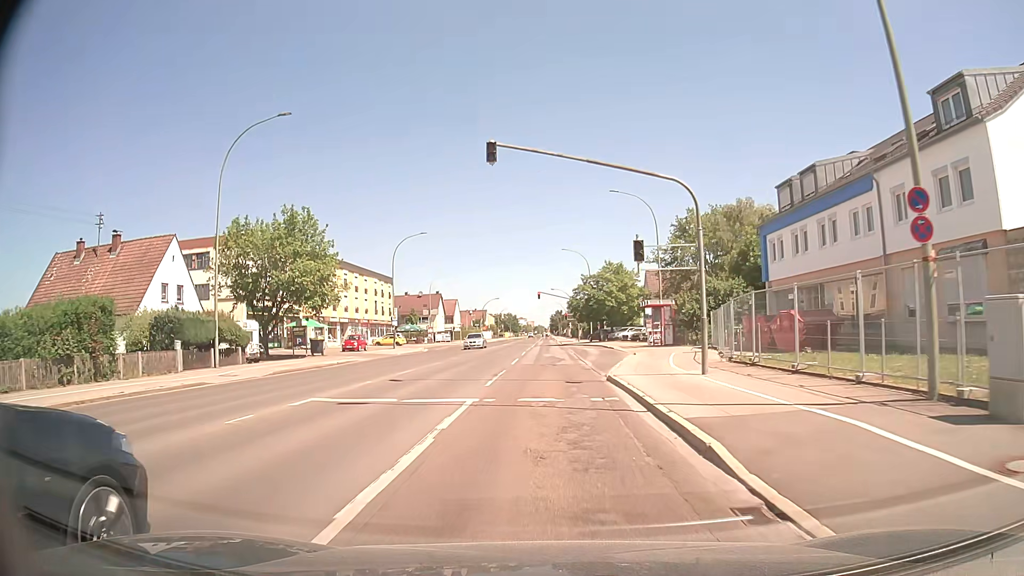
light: Day
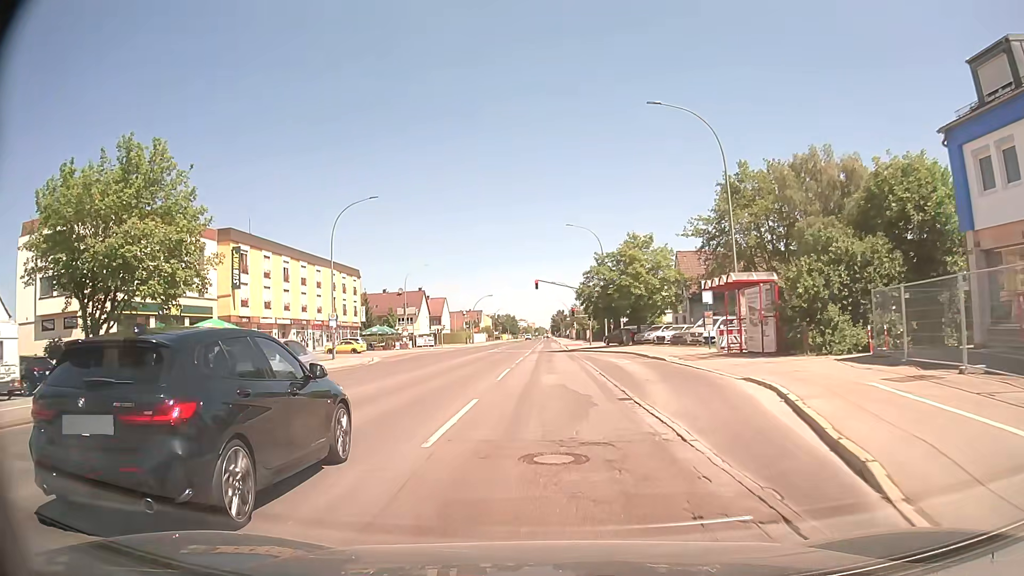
(0.0, +20.8) m; 0°
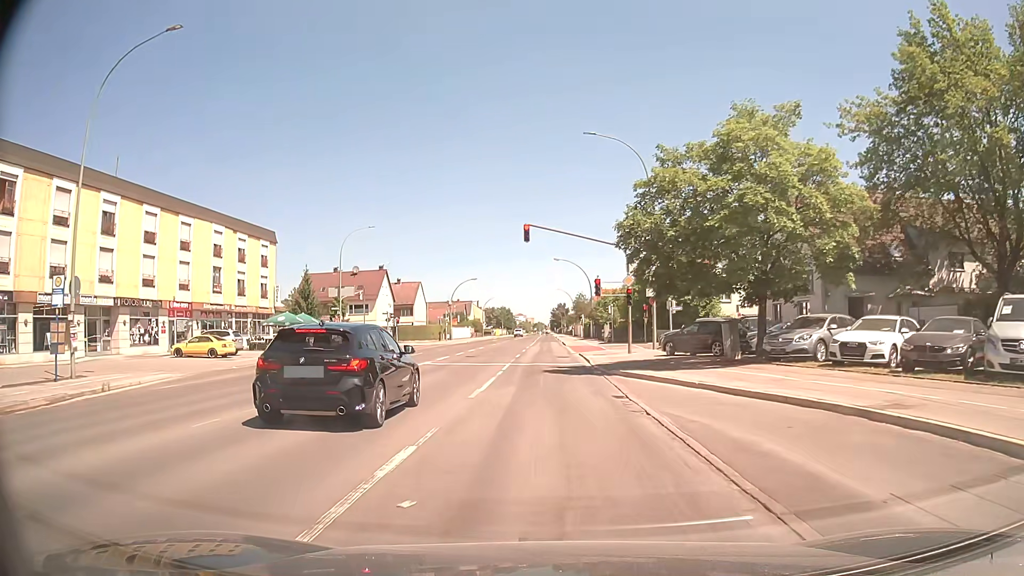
(-0.1, +30.1) m; 0°
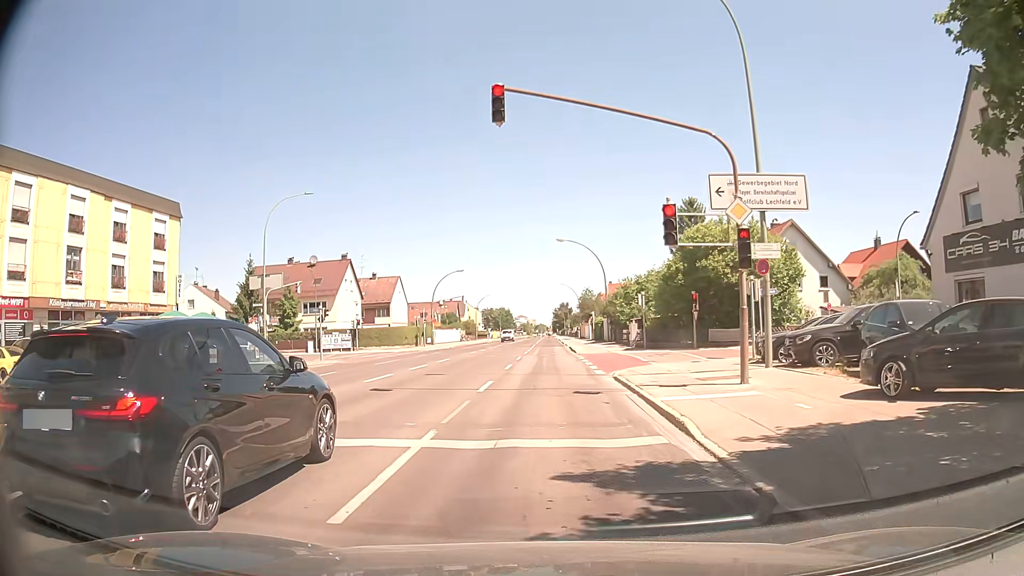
(-0.1, +18.0) m; -1°
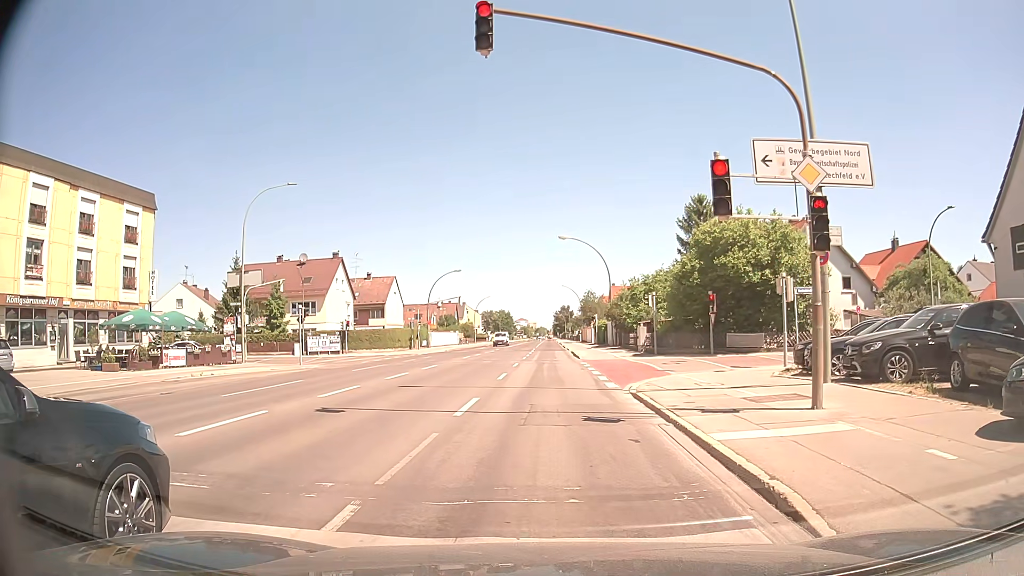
(0.0, +3.4) m; 0°
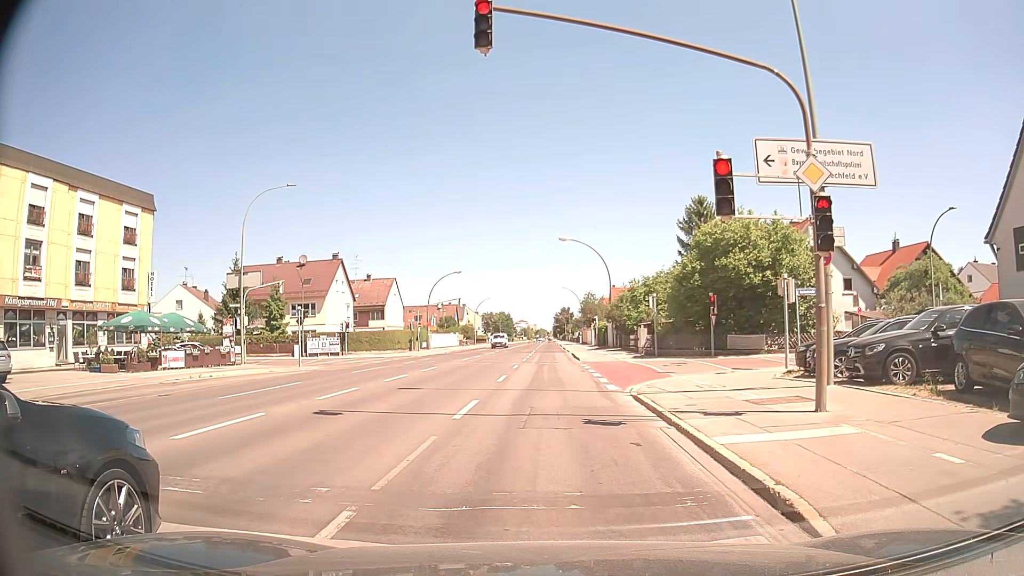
(0.0, +0.2) m; 0°
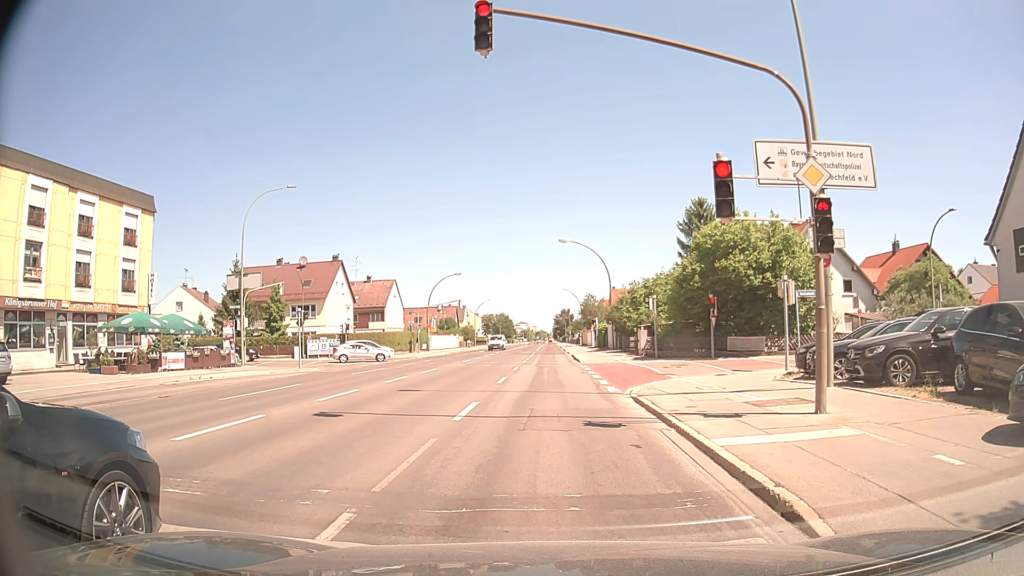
(0.0, +0.1) m; 0°
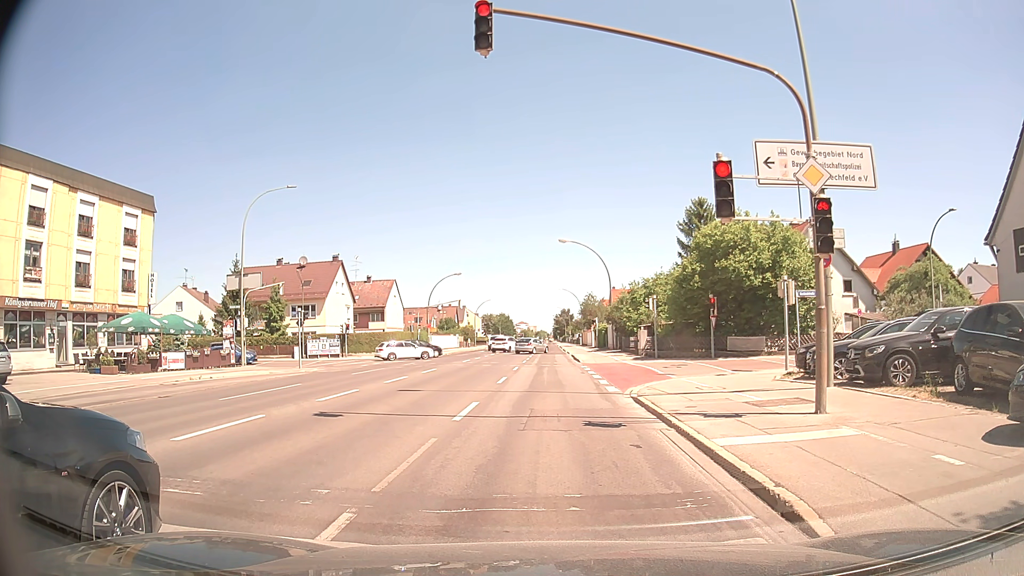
(0.0, 0.0) m; 0°
